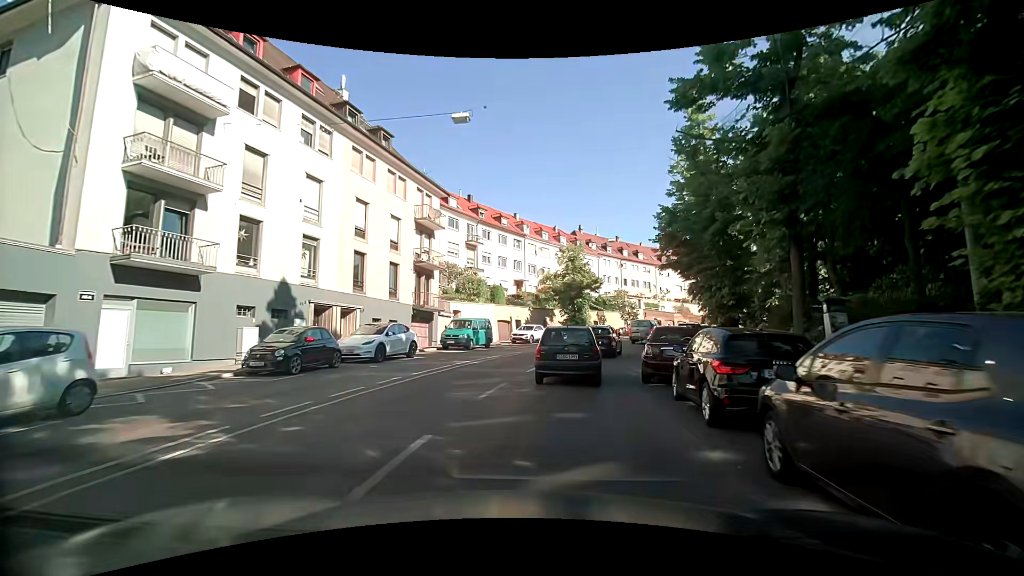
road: secondary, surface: asphalt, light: Day
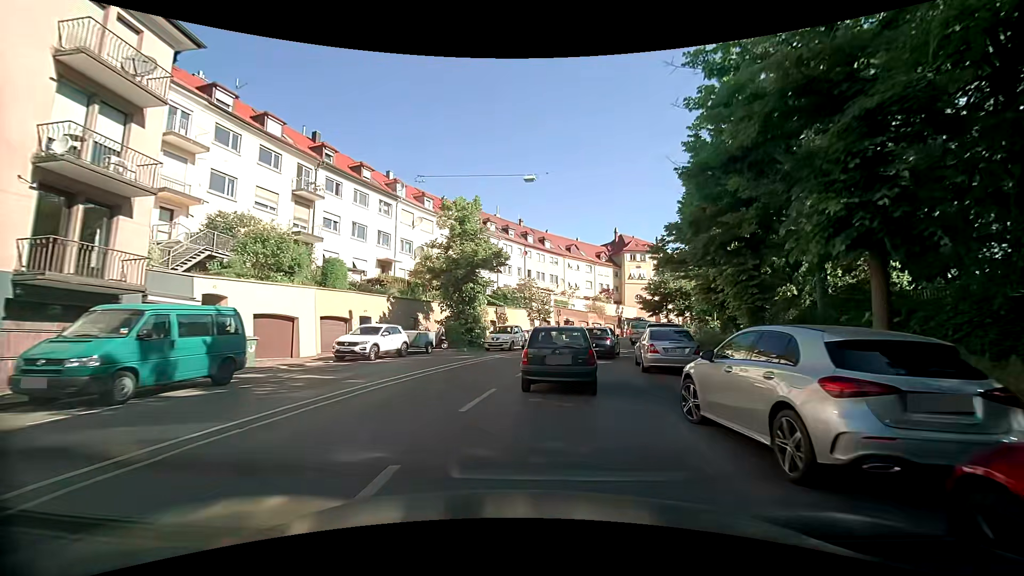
(+2.0, +19.3) m; +12°
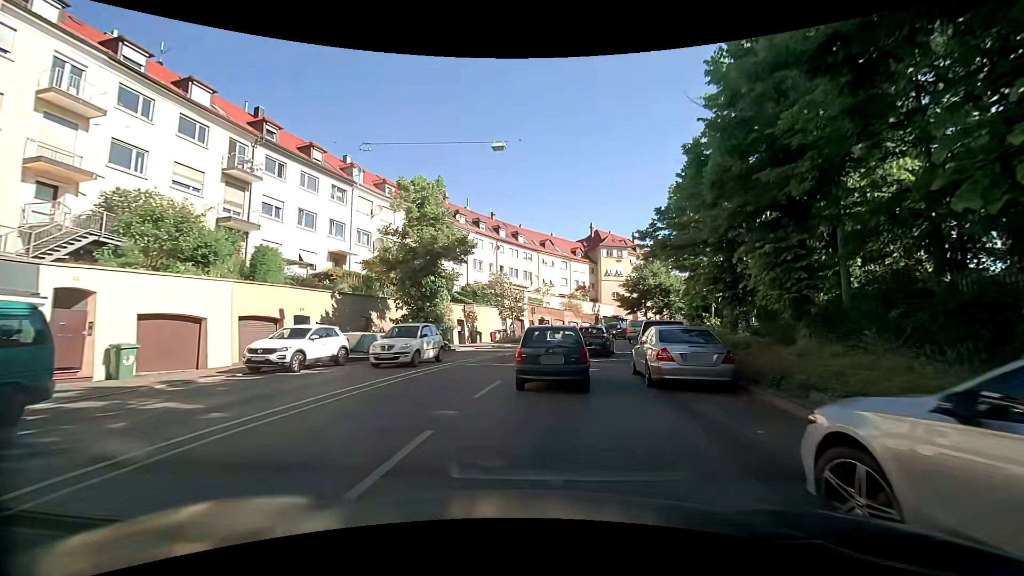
(+0.1, +4.3) m; +4°
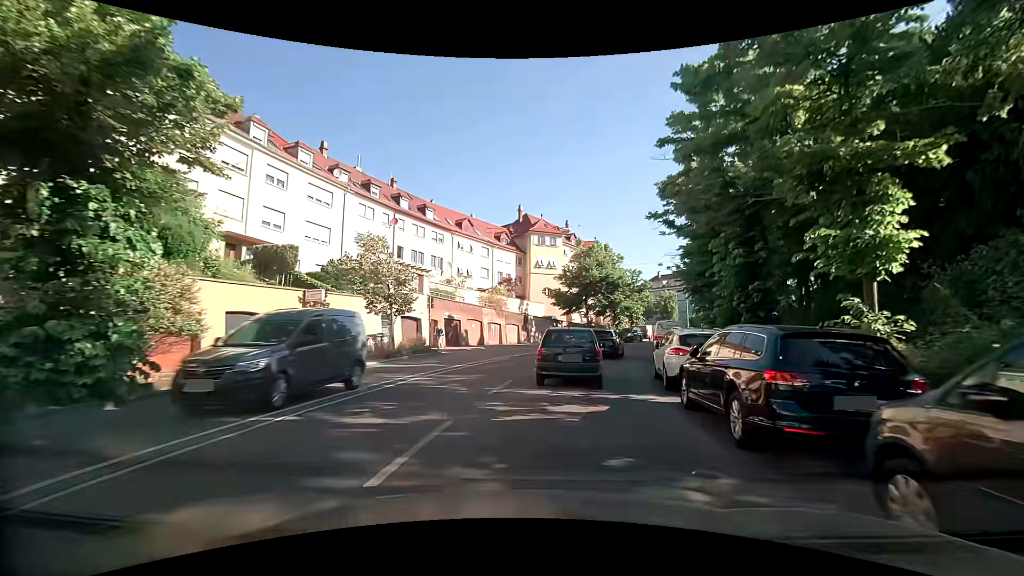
(+0.9, +17.3) m; +8°
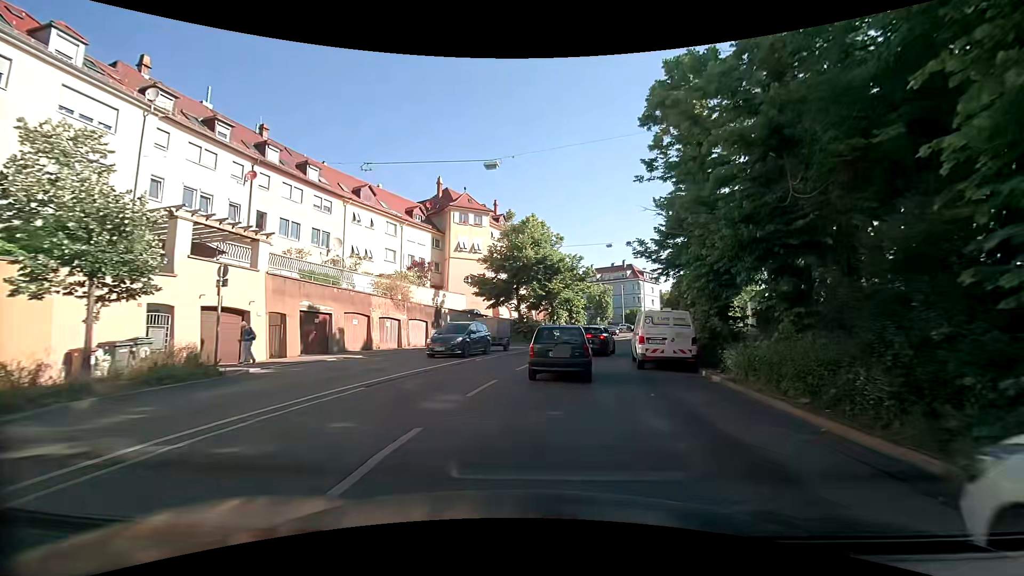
(+0.9, +12.5) m; +9°
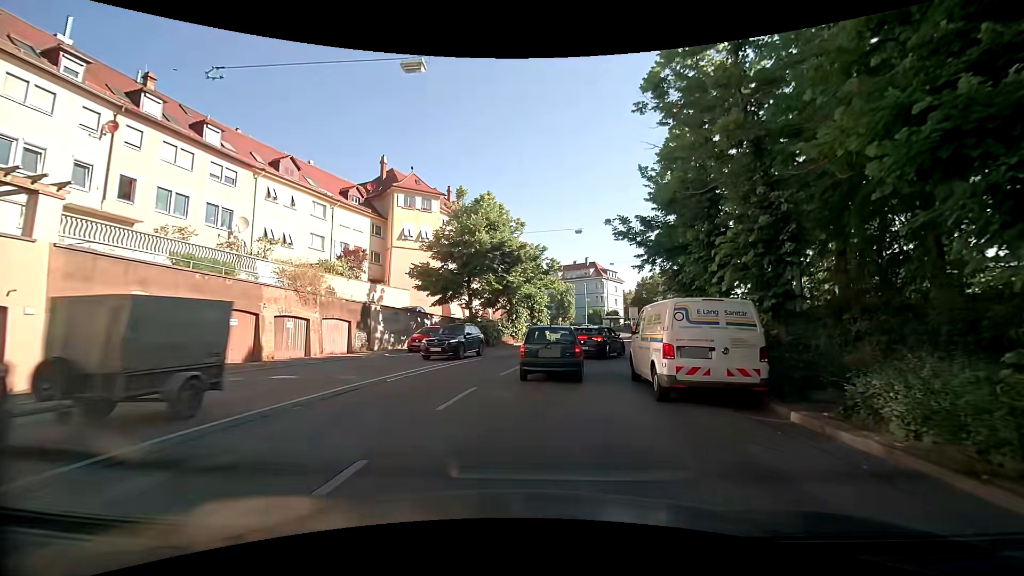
(+0.2, +7.4) m; +4°
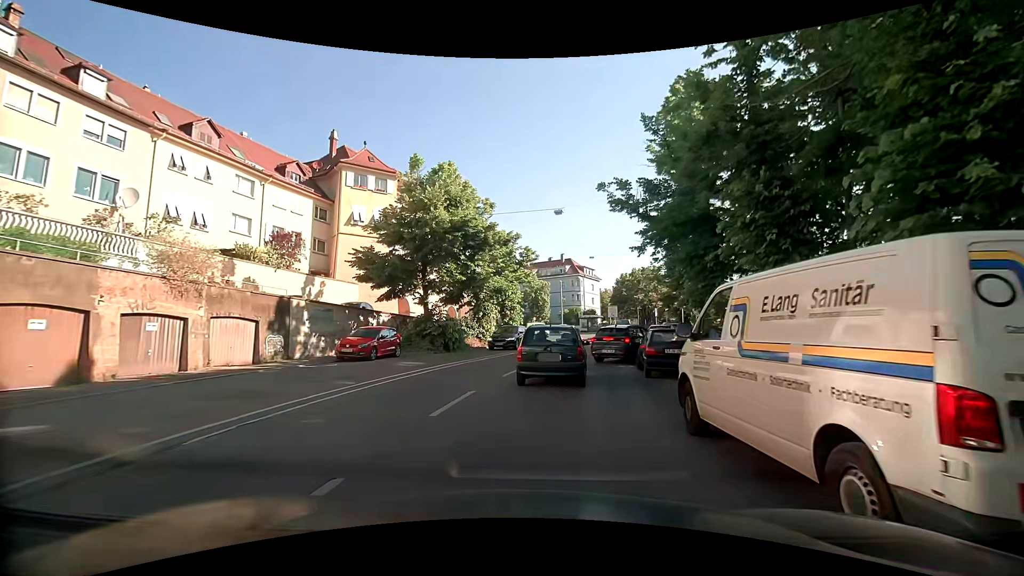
(+0.2, +6.6) m; +2°
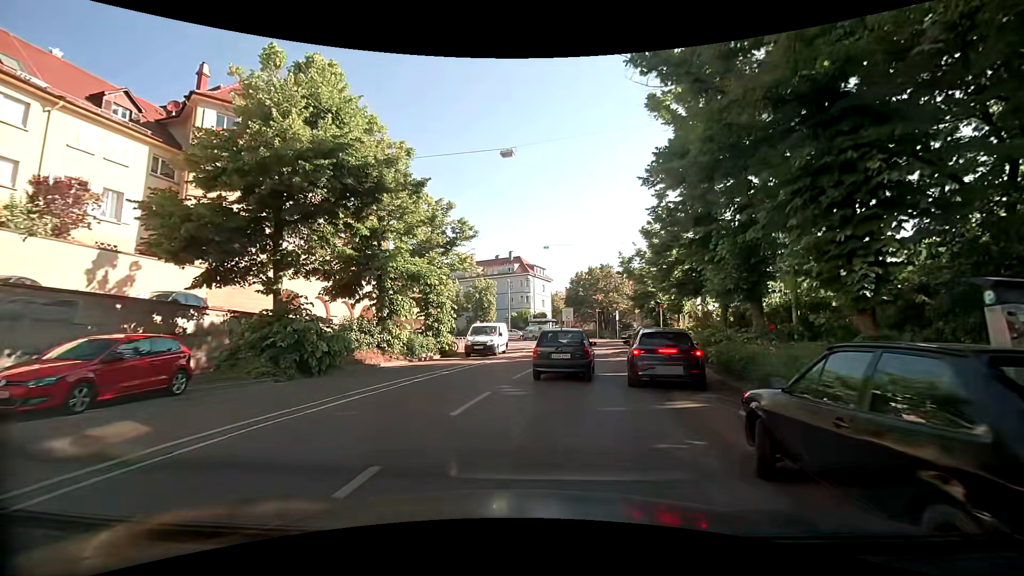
(+0.7, +11.5) m; +7°
(0, +10) (+1, +20) (+4, +30) (+5, +40) (+5, +50) (+3, +59) (-1, +69) (-6, +77) (-13, +84) (-21, +89) m
